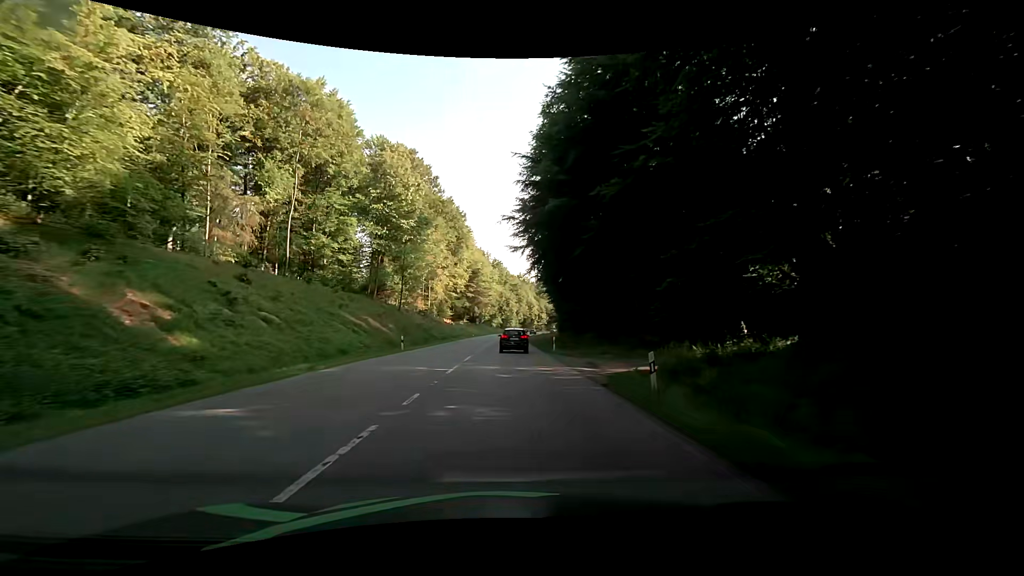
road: secondary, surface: asphalt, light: Day
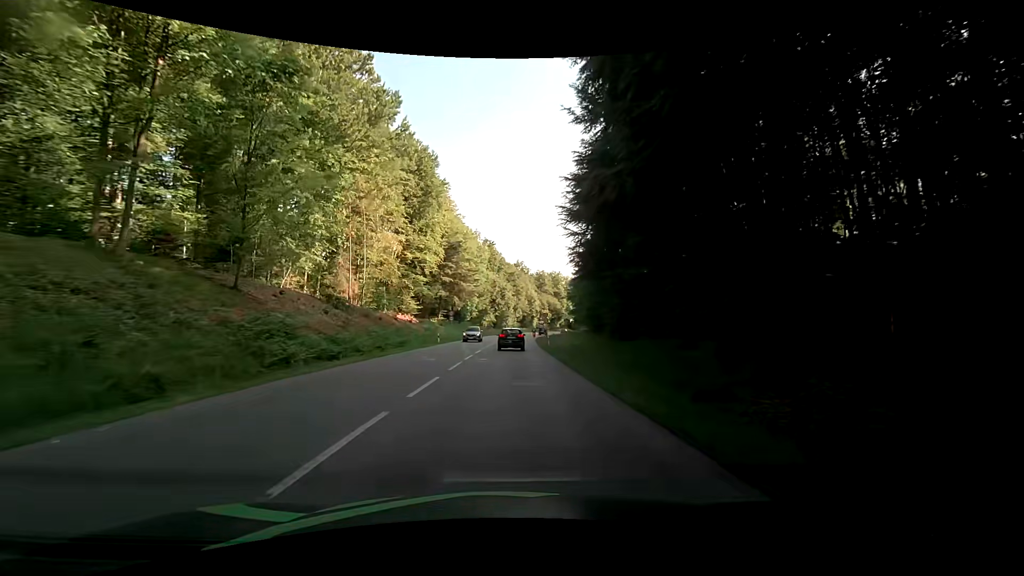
(-0.1, +41.2) m; +1°
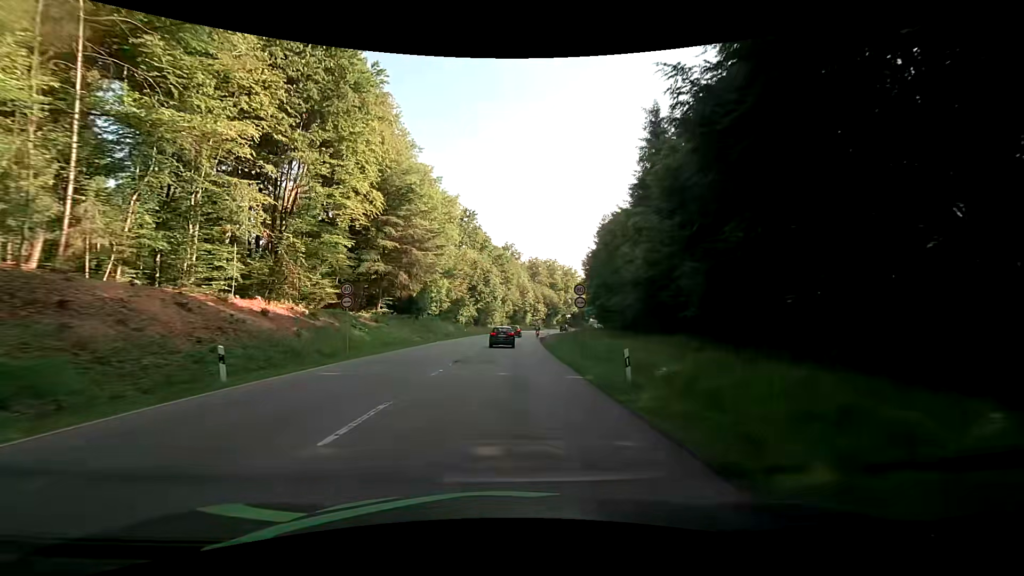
(+0.3, +35.4) m; +2°
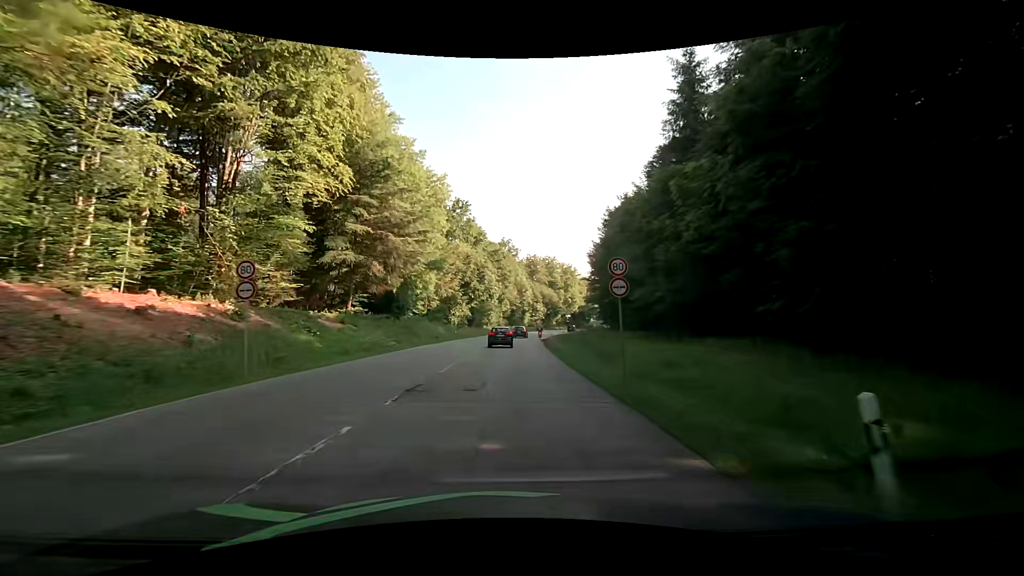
(0.0, +9.1) m; 0°
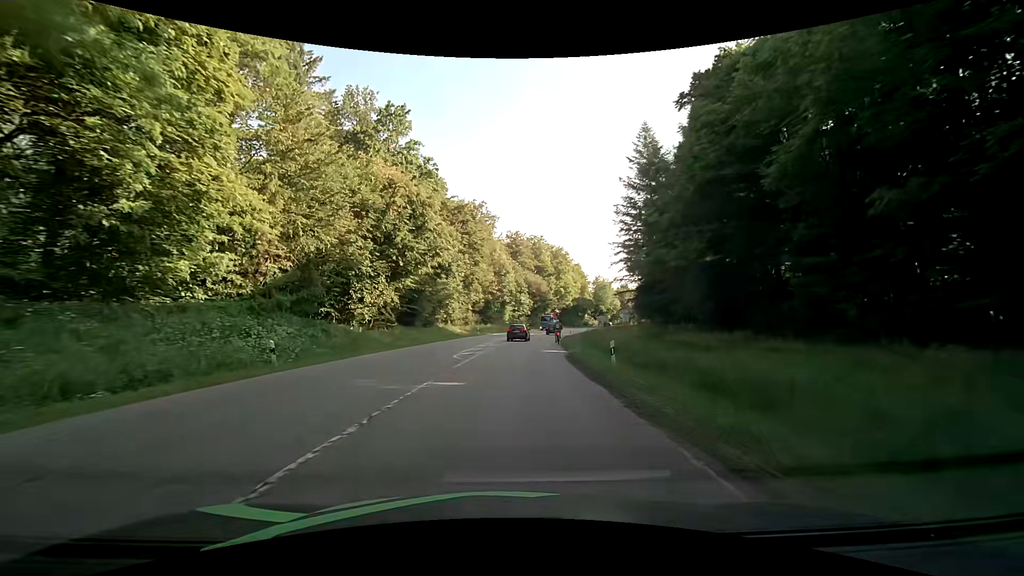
(+0.6, +41.9) m; +2°
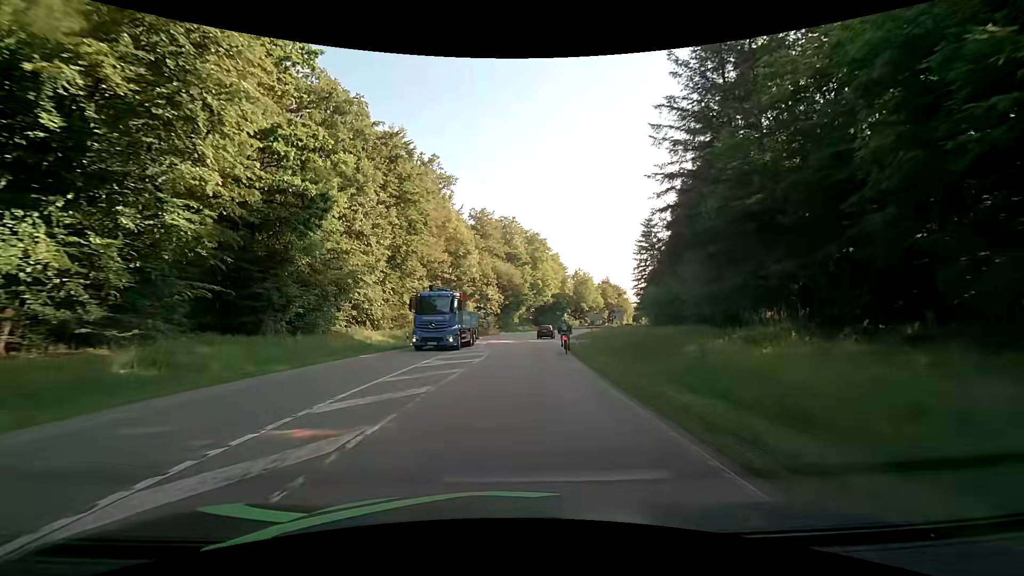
(+0.7, +28.6) m; +3°
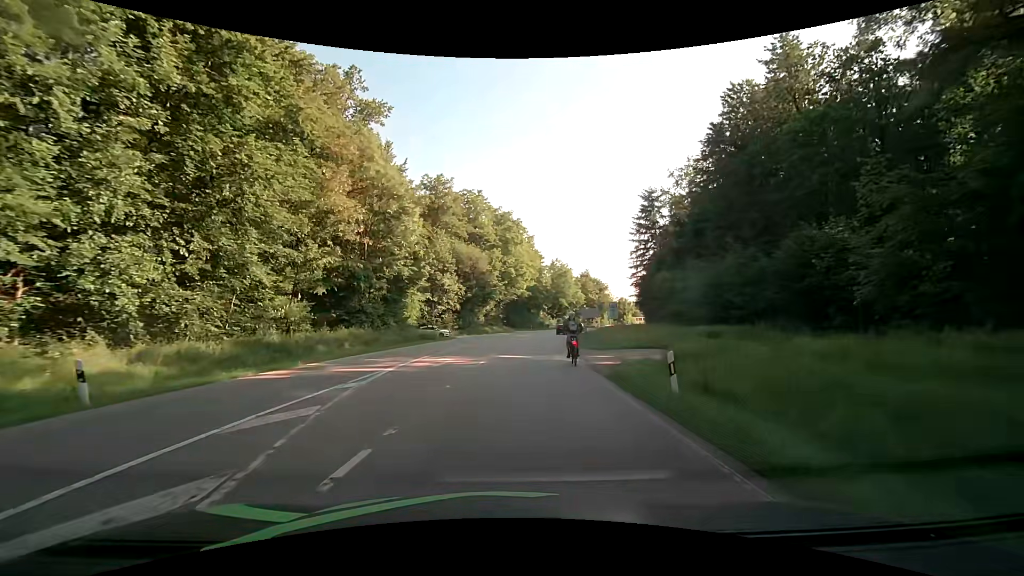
(+0.8, +24.3) m; +4°
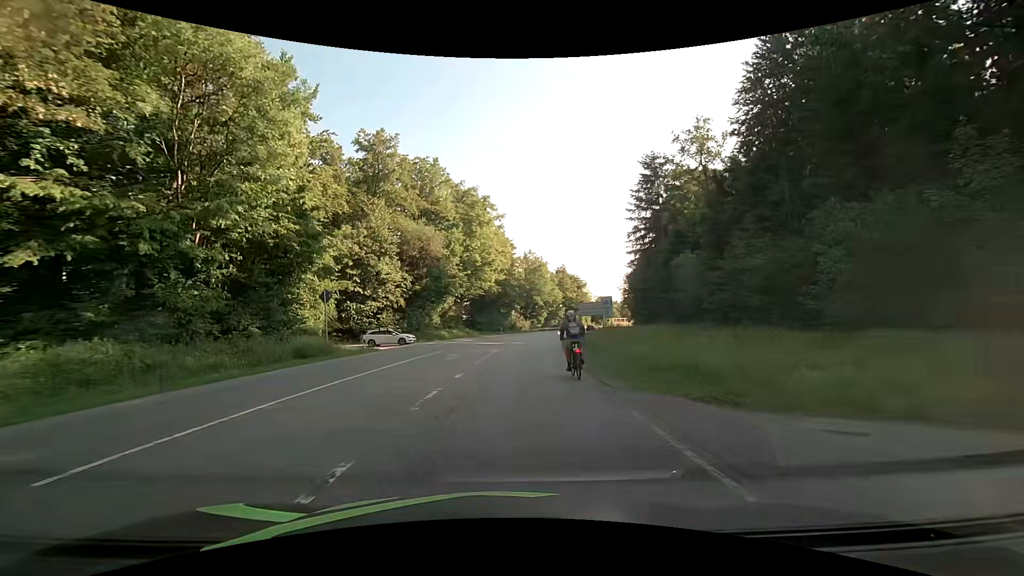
(+0.6, +19.8) m; +4°
(0, +10) (0, +20) (+1, +30) (+2, +40) (+3, +50) (+4, +60) (+6, +70) (+8, +79) (+10, +89) (+13, +99) m
